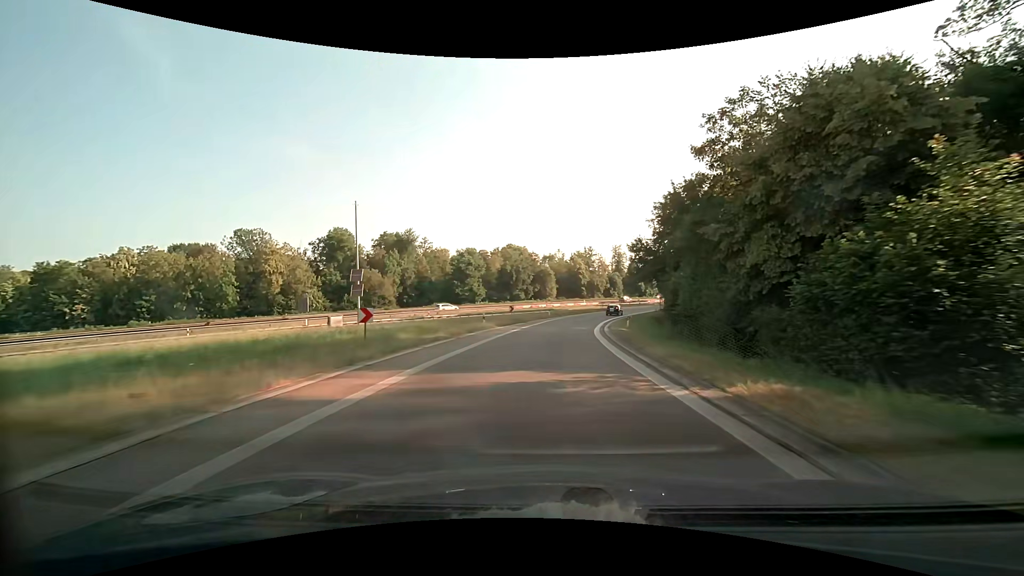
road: motorway_link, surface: asphalt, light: Day
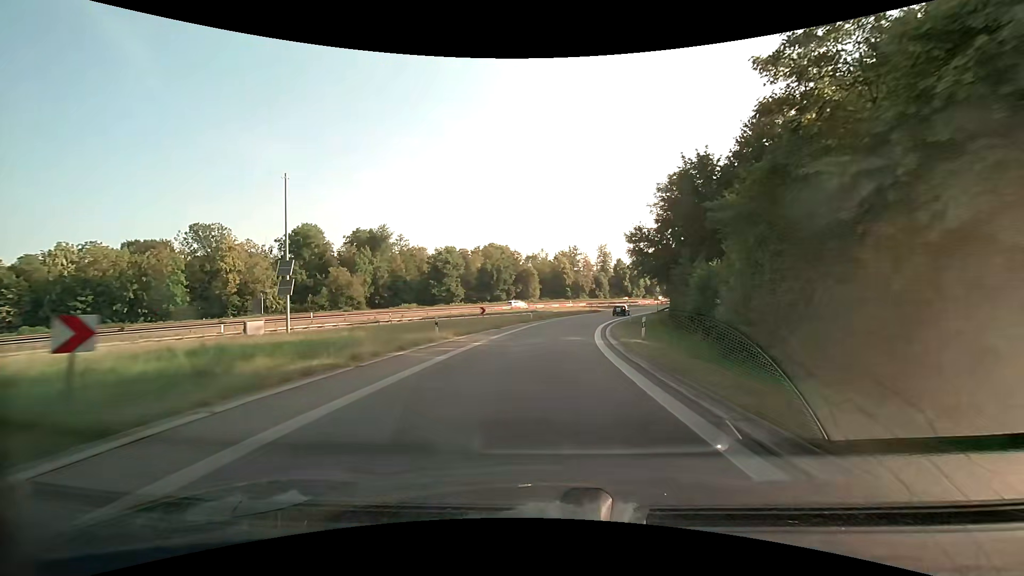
(+0.2, +10.0) m; +2°
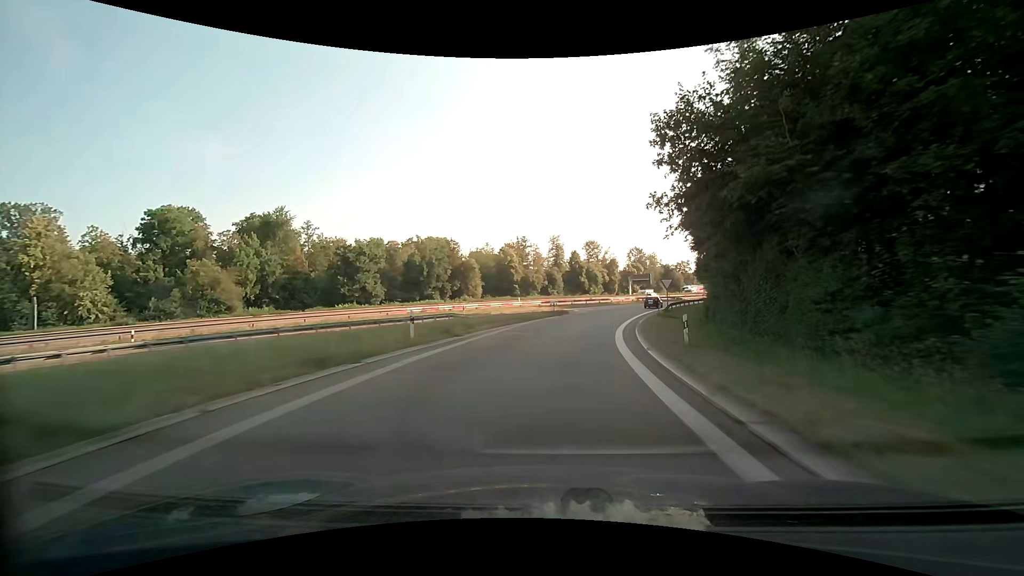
(+1.4, +30.3) m; +6°
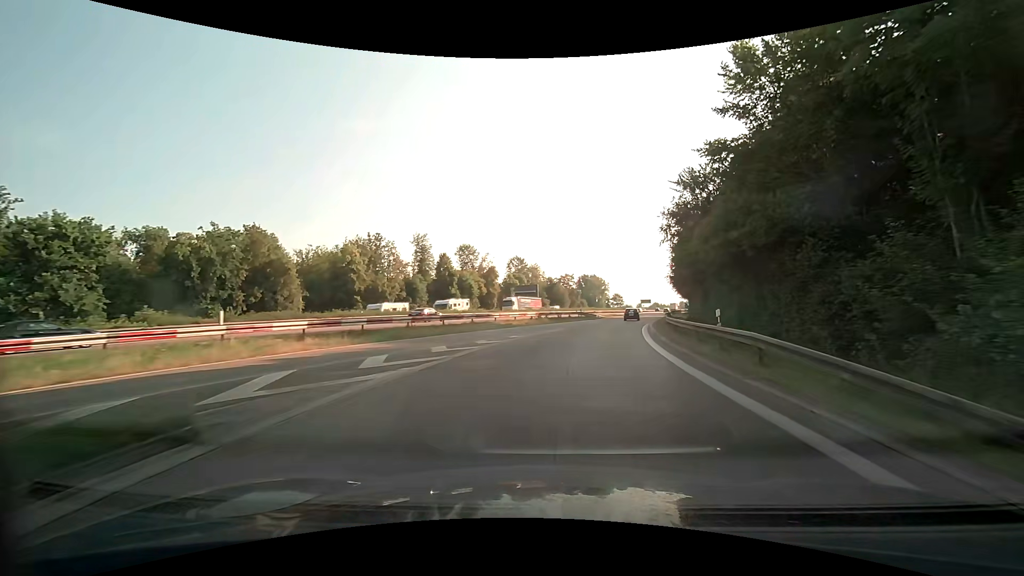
(+4.3, +40.5) m; +13°
(+1, +10) (+2, +20) (+4, +30) (+6, +39) (+8, +49) (+11, +59) (+13, +69) (+16, +78) (+18, +88) (+21, +98) m
